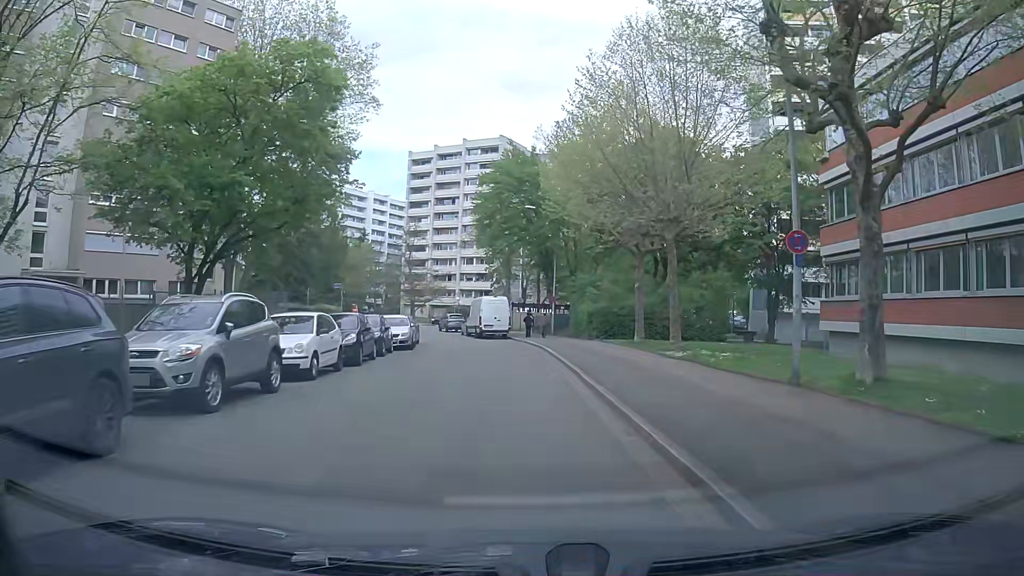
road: residential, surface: asphalt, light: Day
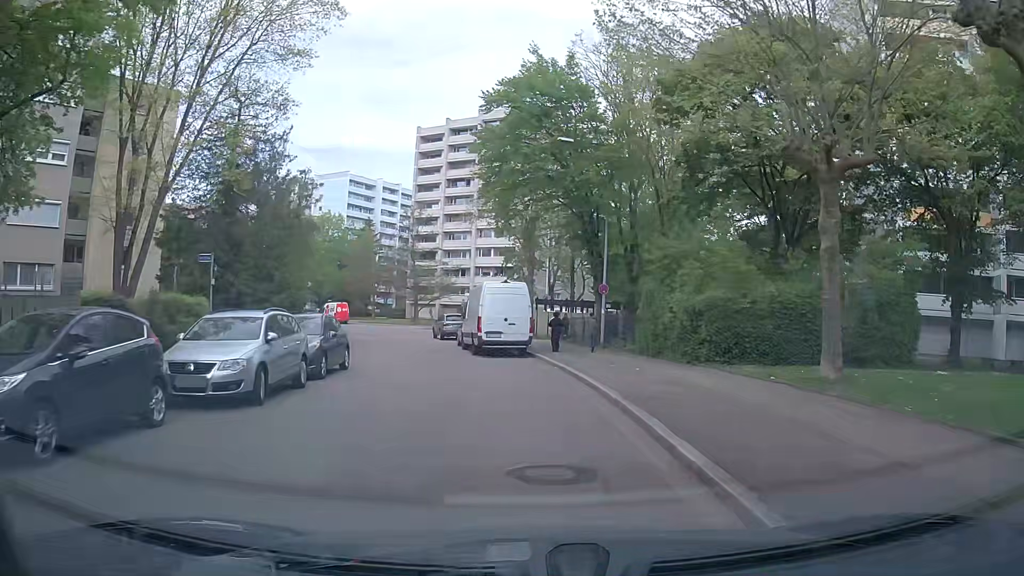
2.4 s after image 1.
(-0.2, +18.2) m; -1°
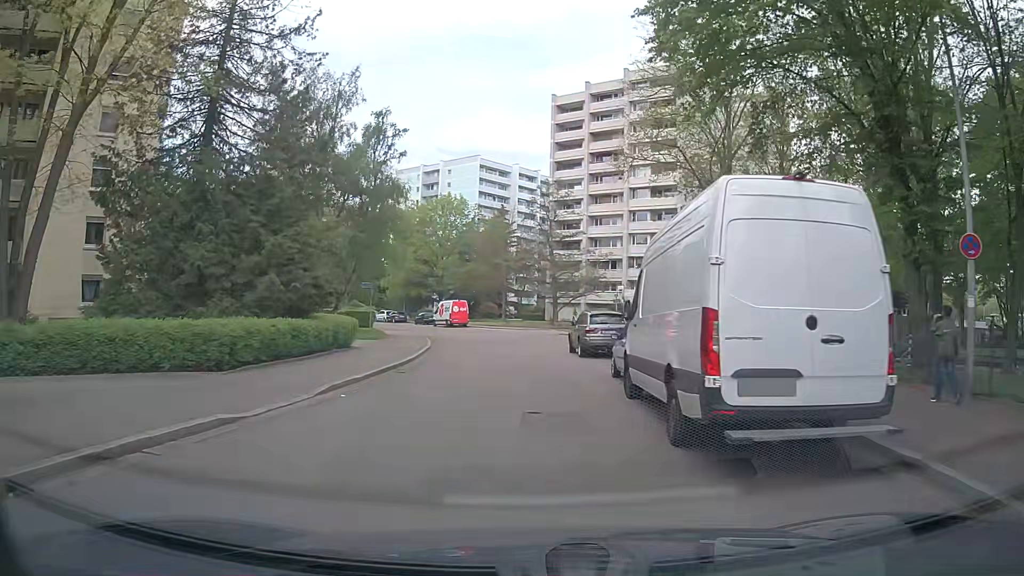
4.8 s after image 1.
(-1.8, +17.7) m; -13°
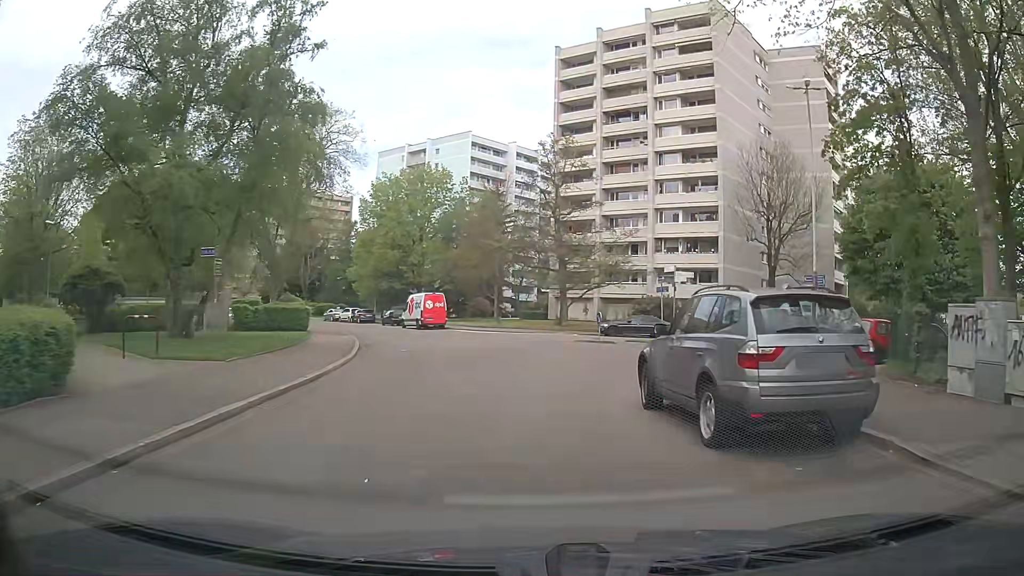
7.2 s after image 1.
(-0.1, +17.2) m; 0°
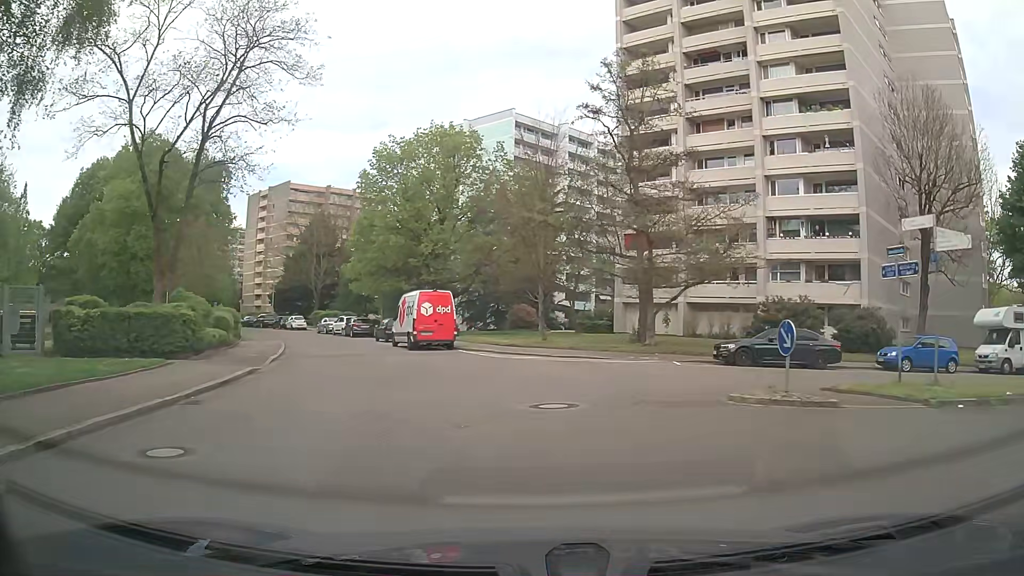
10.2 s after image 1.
(-0.2, +19.2) m; -4°
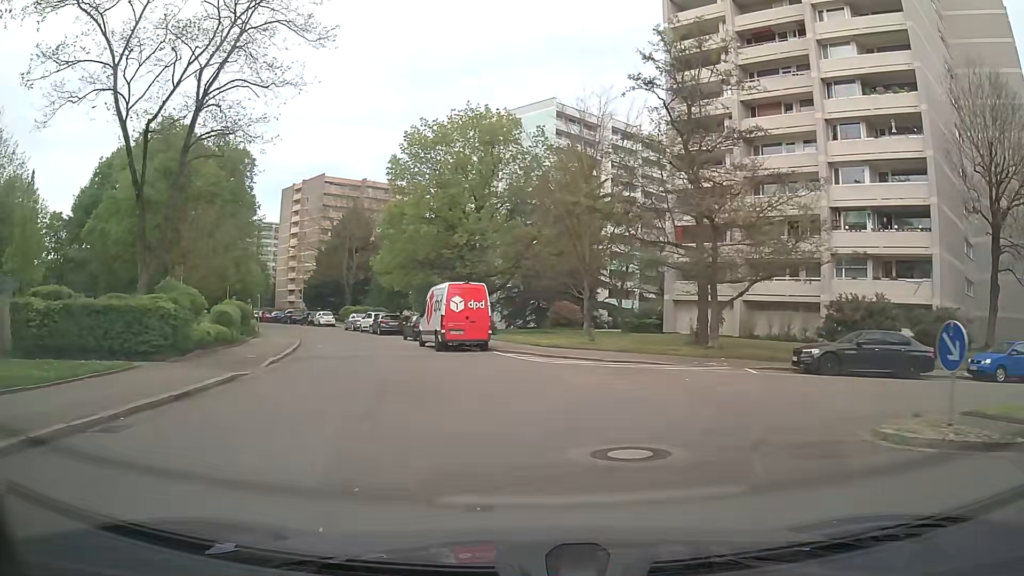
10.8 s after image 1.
(-0.2, +4.0) m; -4°
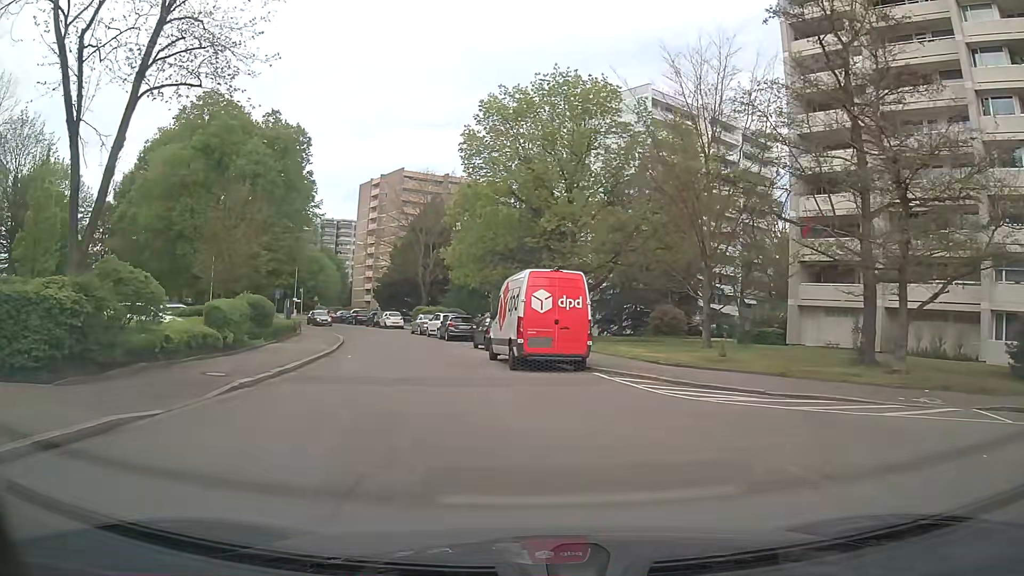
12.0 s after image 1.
(-0.6, +8.3) m; -7°
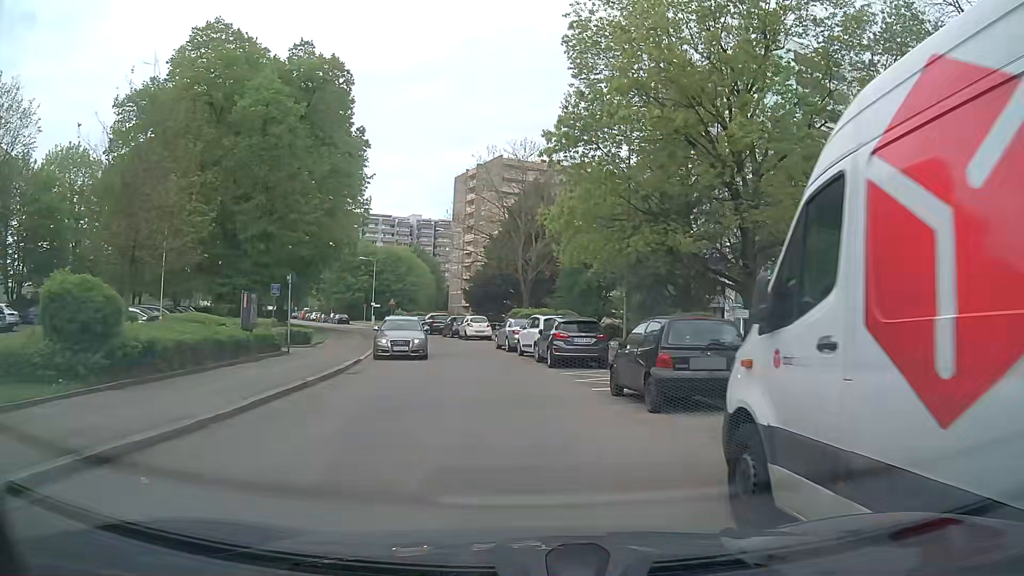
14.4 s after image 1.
(-1.7, +17.5) m; -9°
(0, +10) (-1, +20) (-3, +30) (-5, +40) (-8, +49) (-12, +58) (-16, +68) (-20, +77) (-25, +85) (-29, +94) m
